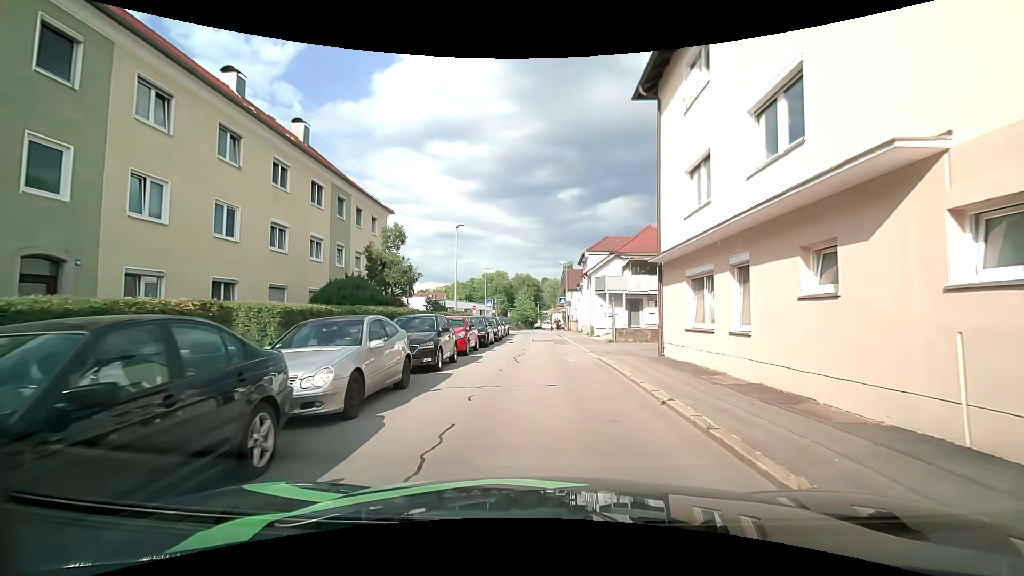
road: residential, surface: asphalt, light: Day
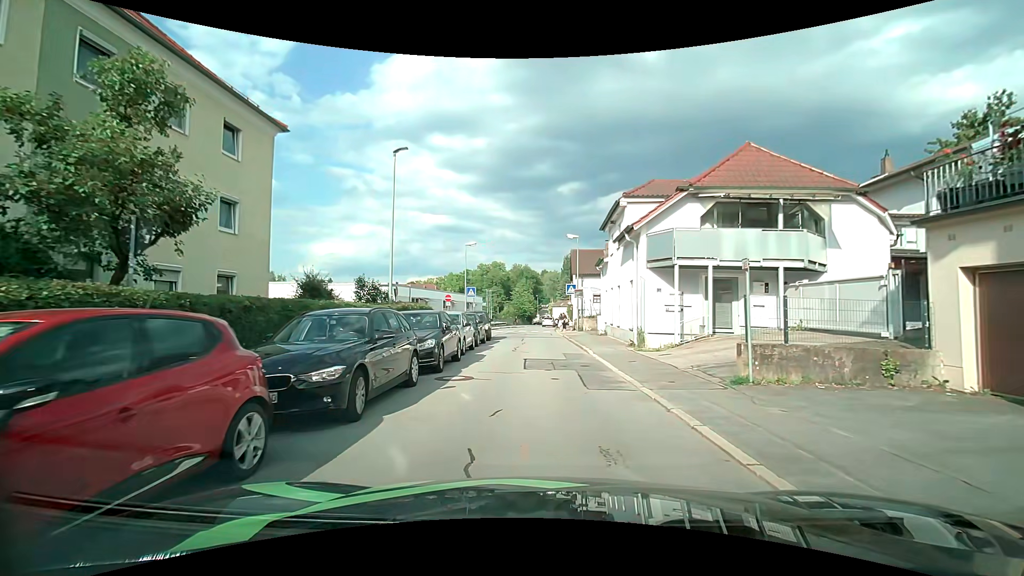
(-0.2, +16.1) m; -1°
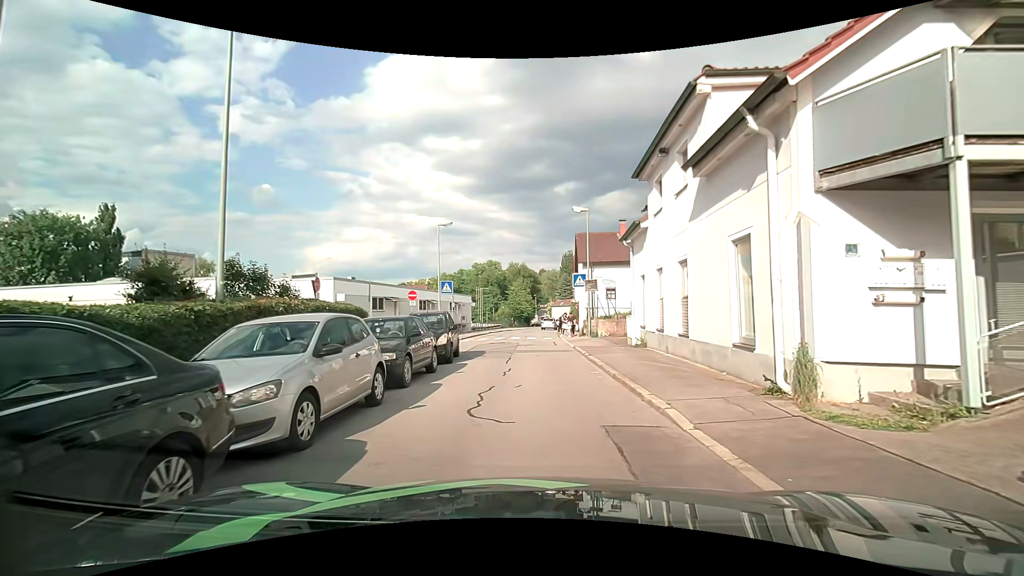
(+0.3, +10.9) m; +1°
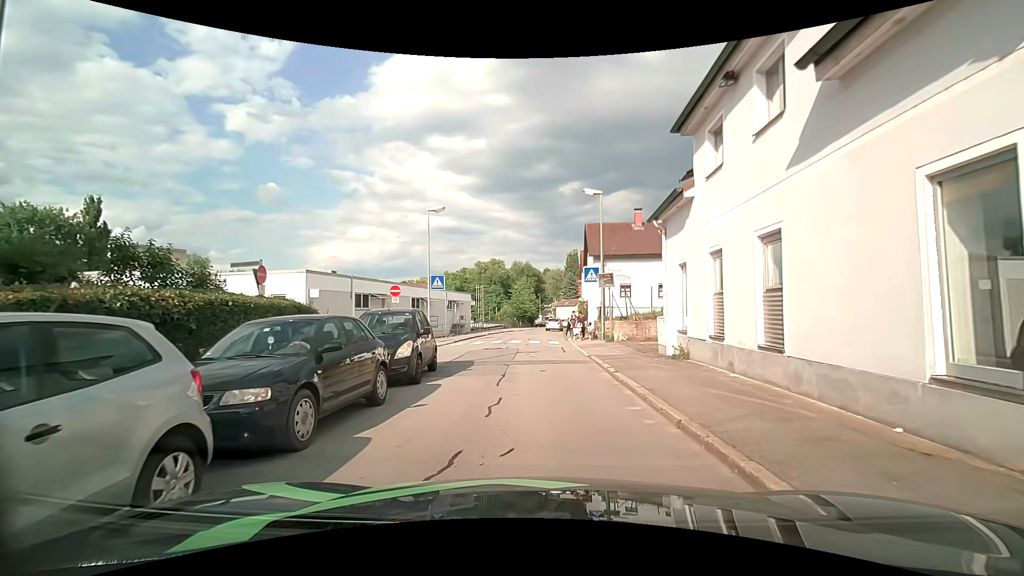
(0.0, +4.4) m; 0°
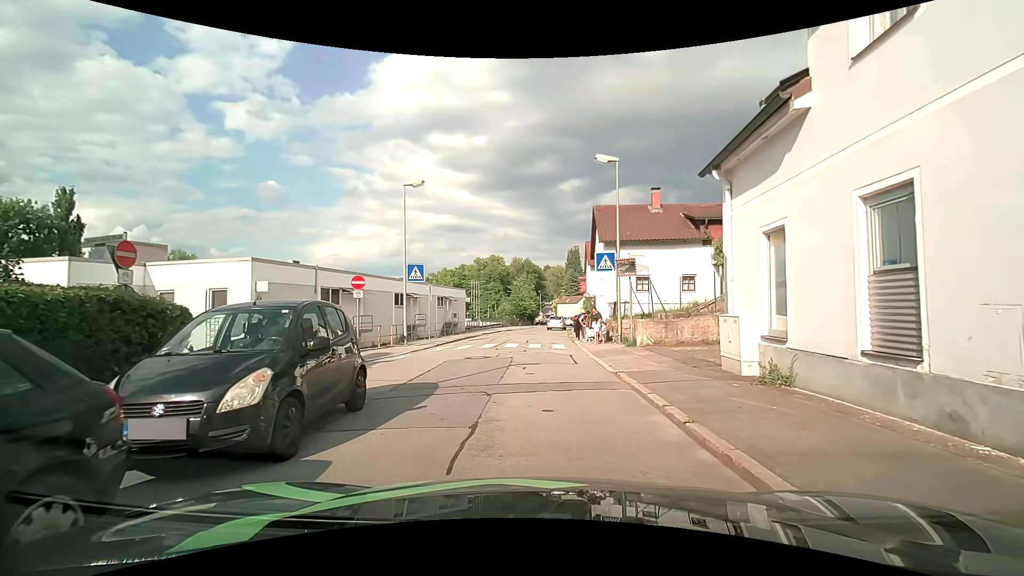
(0.0, +5.3) m; 0°
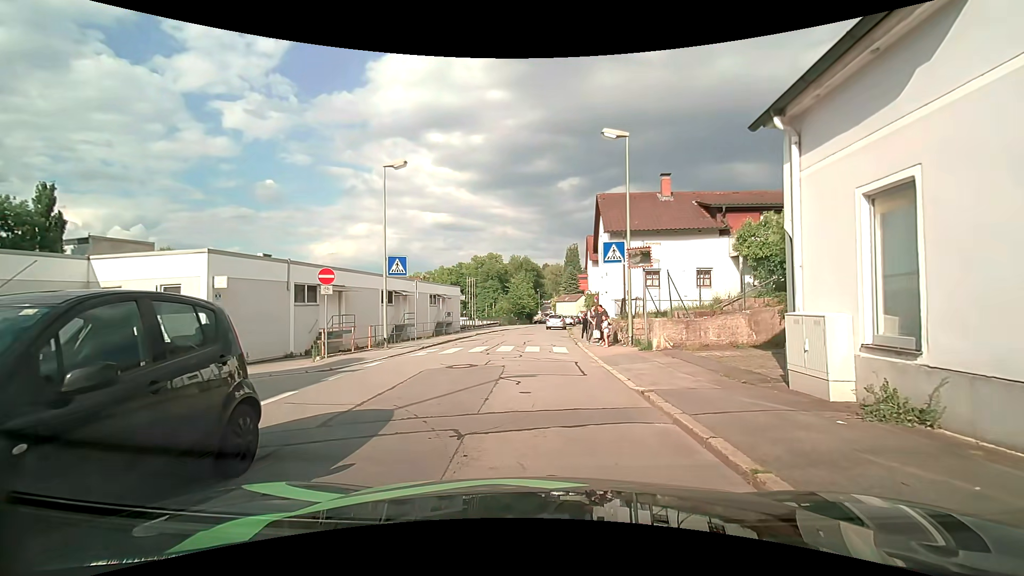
(0.0, +2.8) m; 0°
